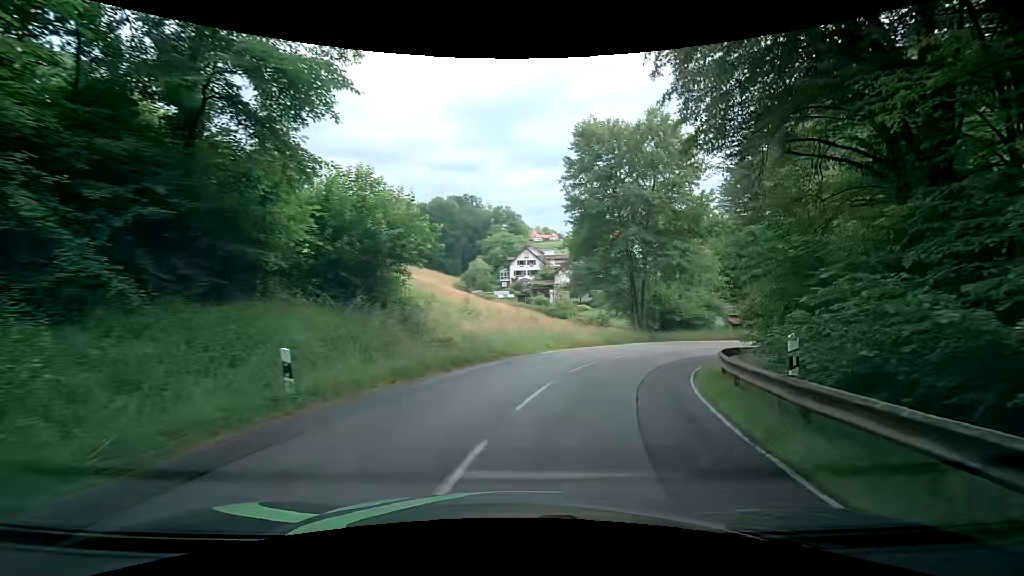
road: tertiary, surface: asphalt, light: Day
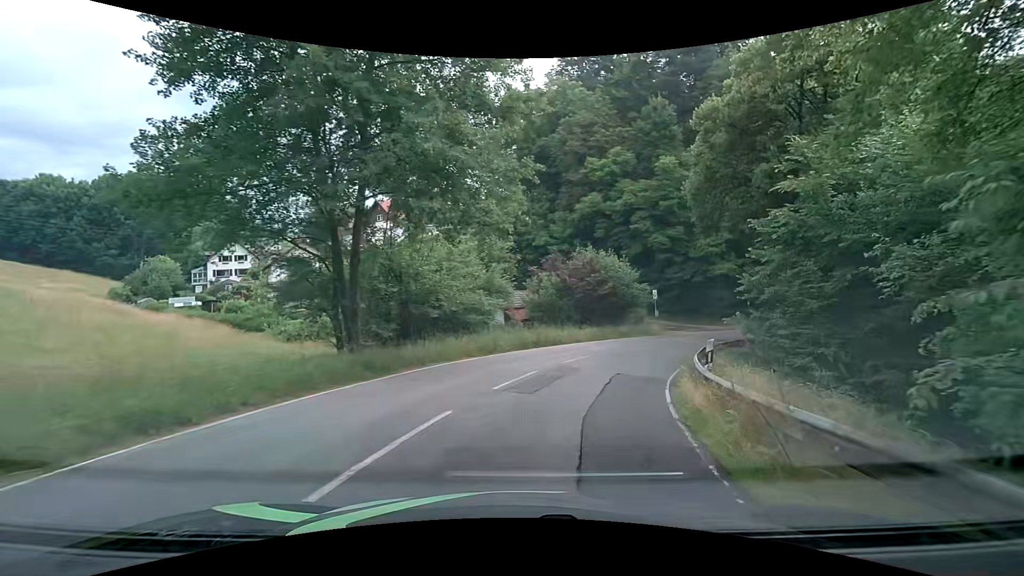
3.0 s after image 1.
(+5.8, +21.1) m; +28°
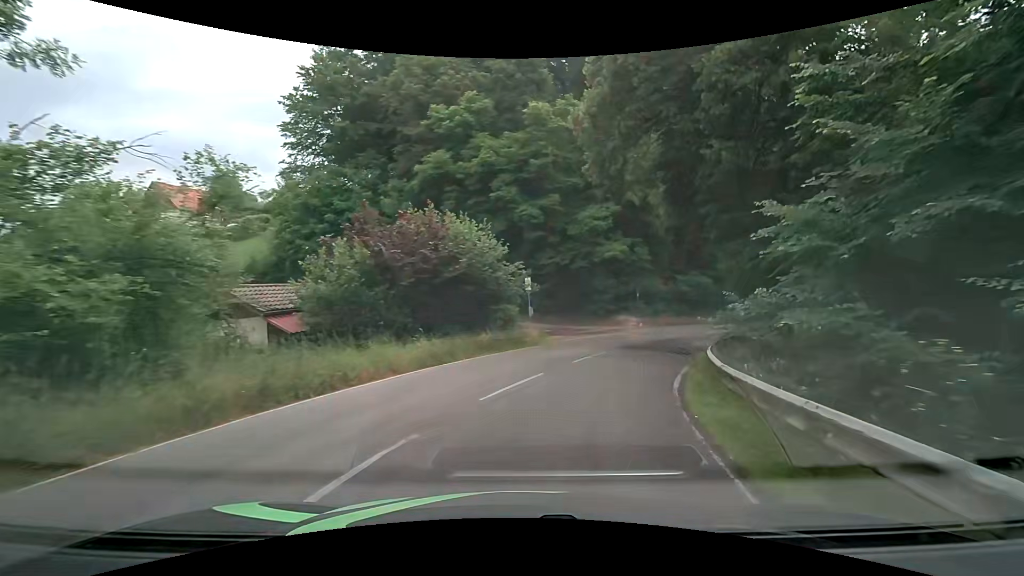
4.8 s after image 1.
(+1.8, +13.5) m; +16°
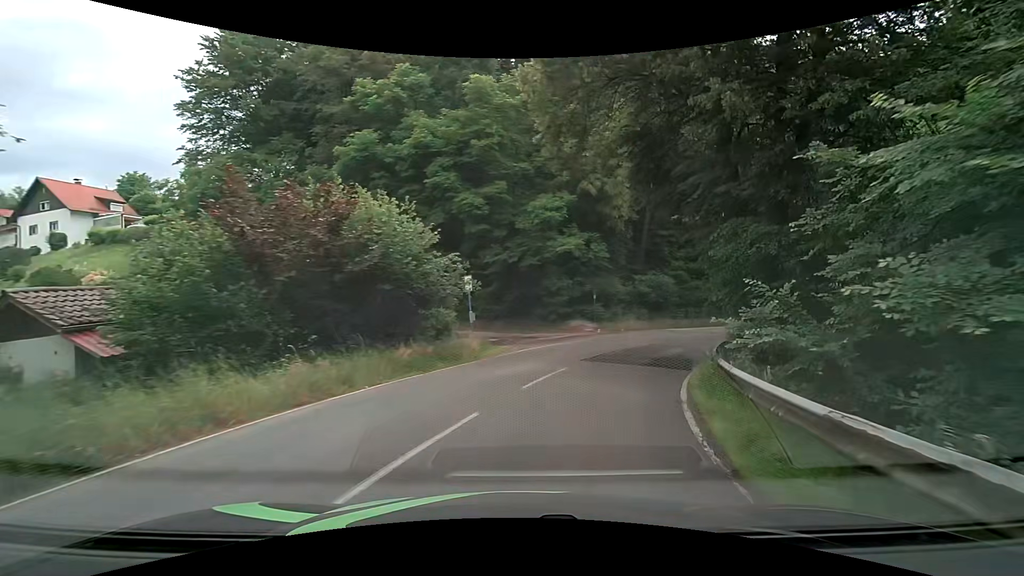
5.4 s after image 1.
(+0.2, +4.6) m; +6°
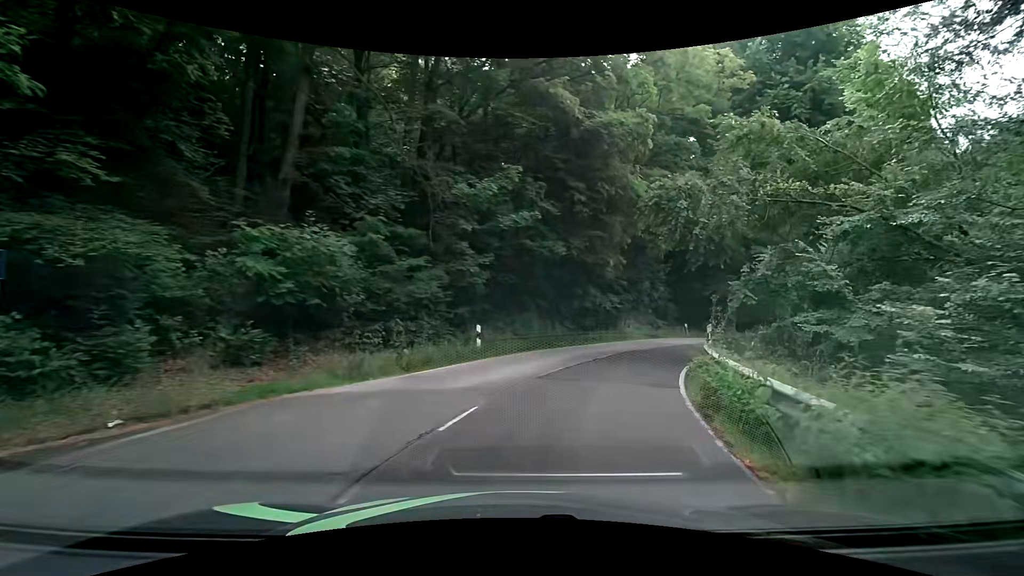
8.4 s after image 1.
(+6.1, +21.7) m; +32°
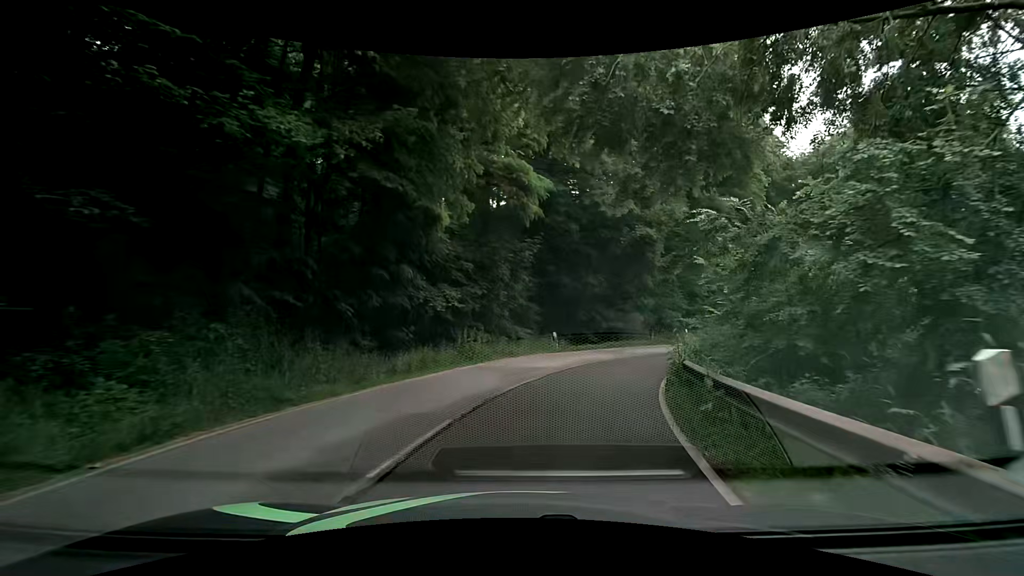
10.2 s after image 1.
(+2.3, +12.8) m; +20°
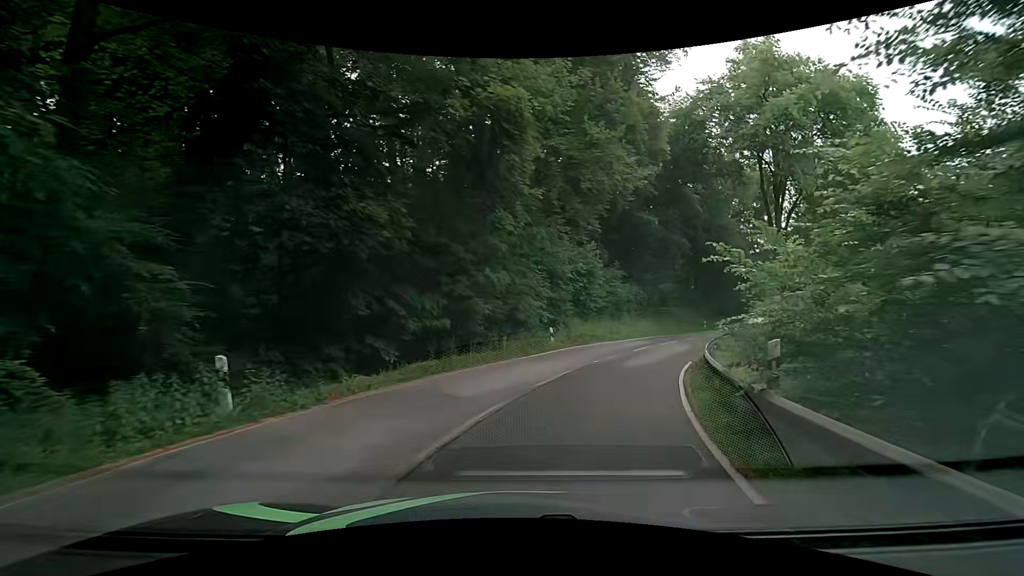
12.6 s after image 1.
(+2.6, +16.7) m; +18°
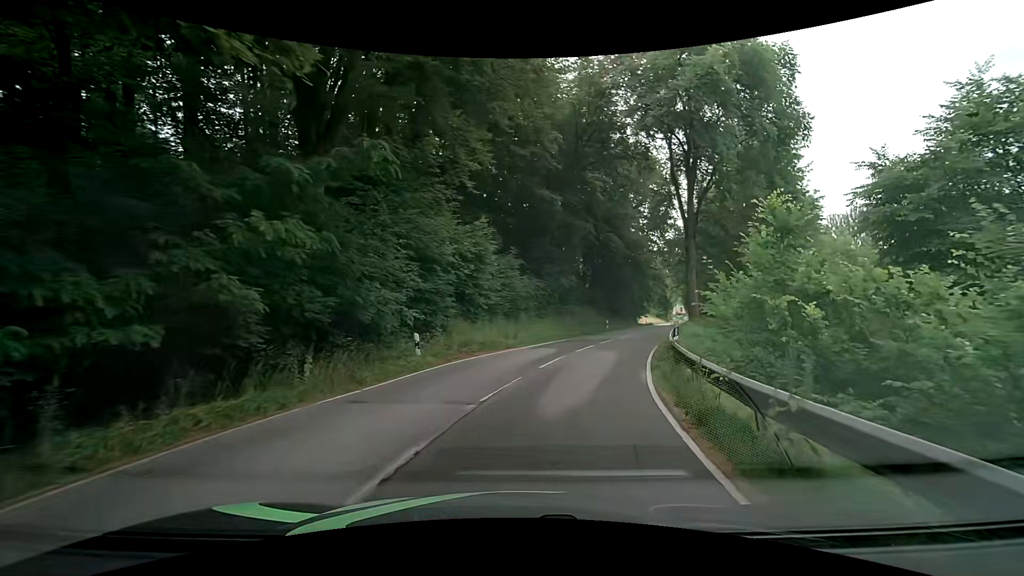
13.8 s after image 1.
(+0.9, +8.7) m; +12°
(+1, +10) (+3, +20) (+6, +29) (+10, +39) (+13, +48) (+17, +57) (+20, +67) (+23, +76) (+27, +86) (+30, +95) m
